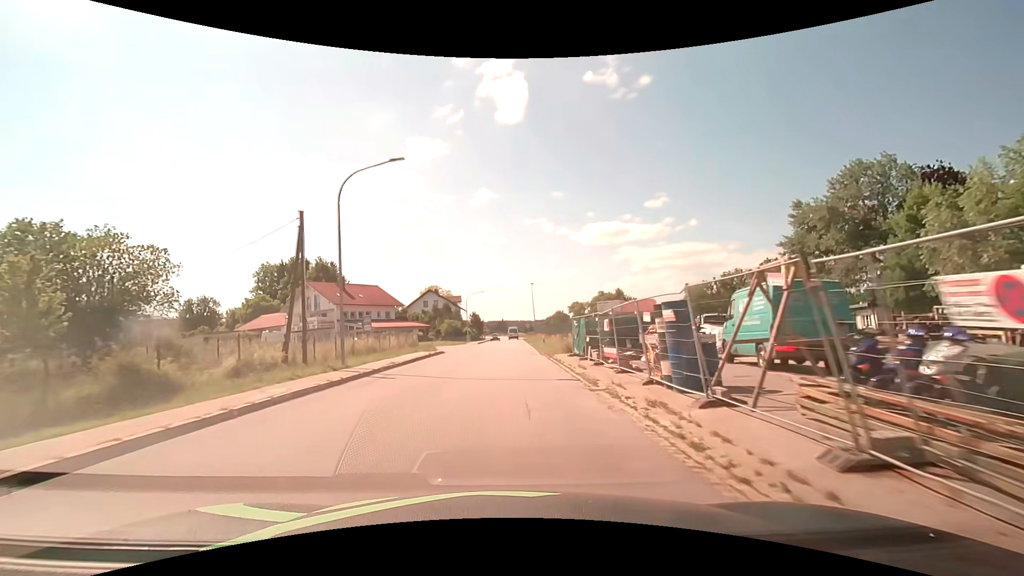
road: secondary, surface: asphalt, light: Day
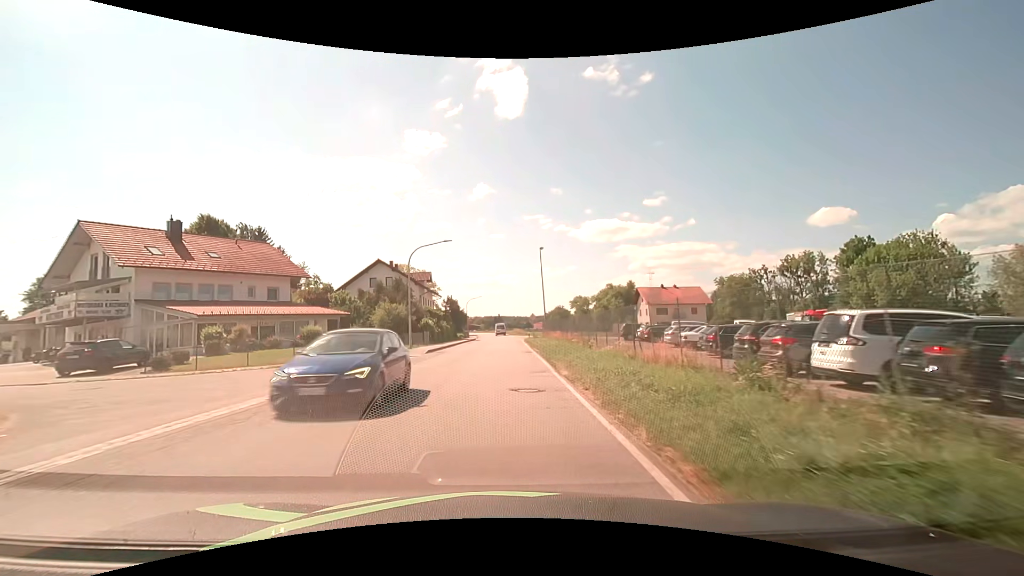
(+0.5, +38.0) m; 0°
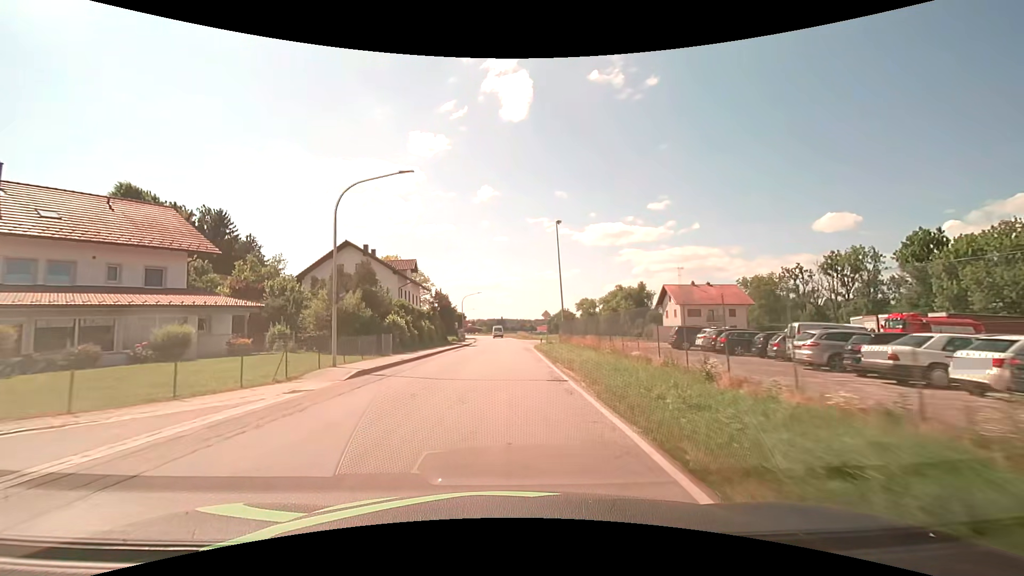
(0.0, +15.2) m; 0°
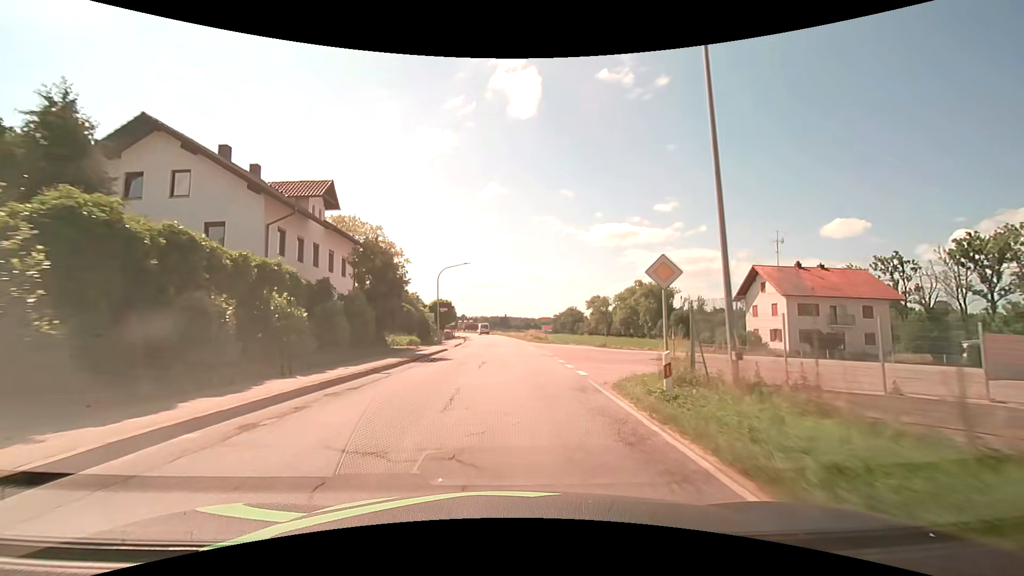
(-0.2, +30.4) m; -1°
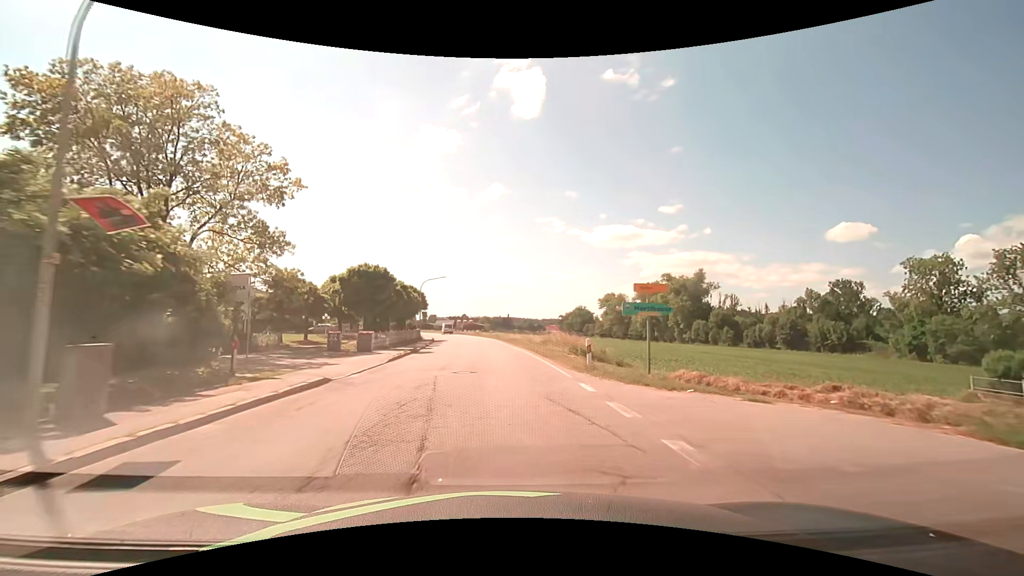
(+0.3, +38.0) m; 0°
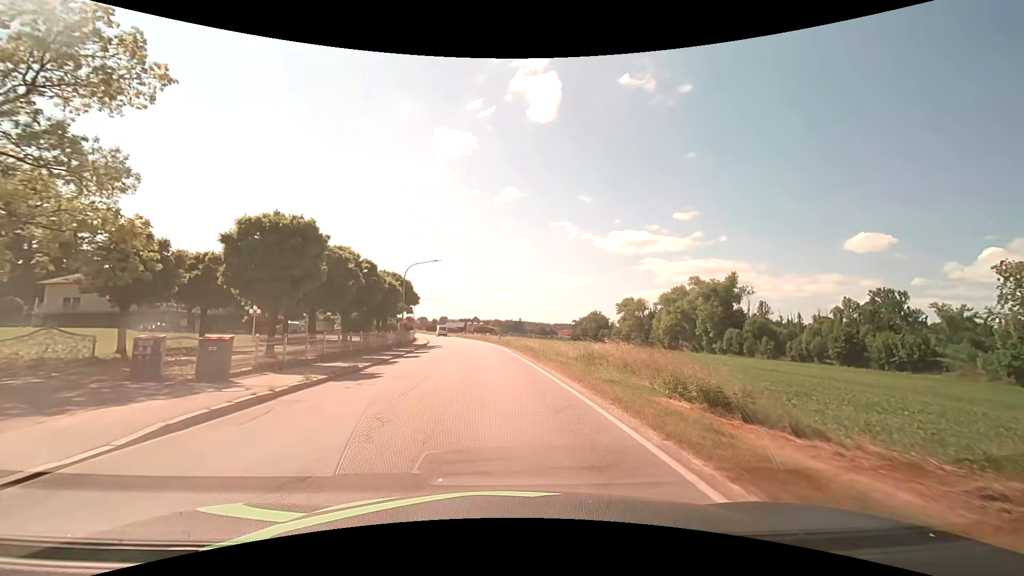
(-0.3, +15.2) m; -2°
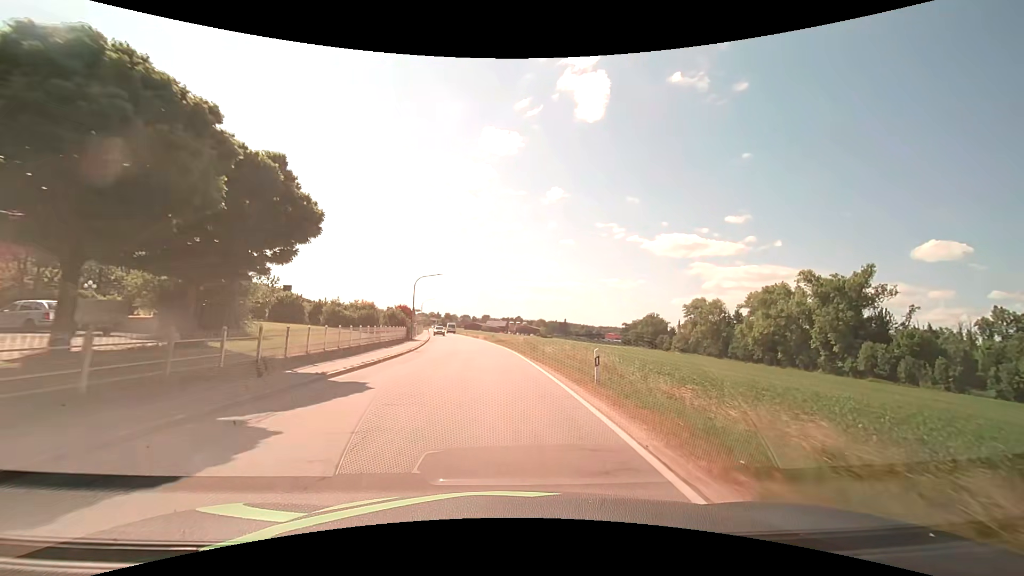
(-1.8, +37.9) m; -5°
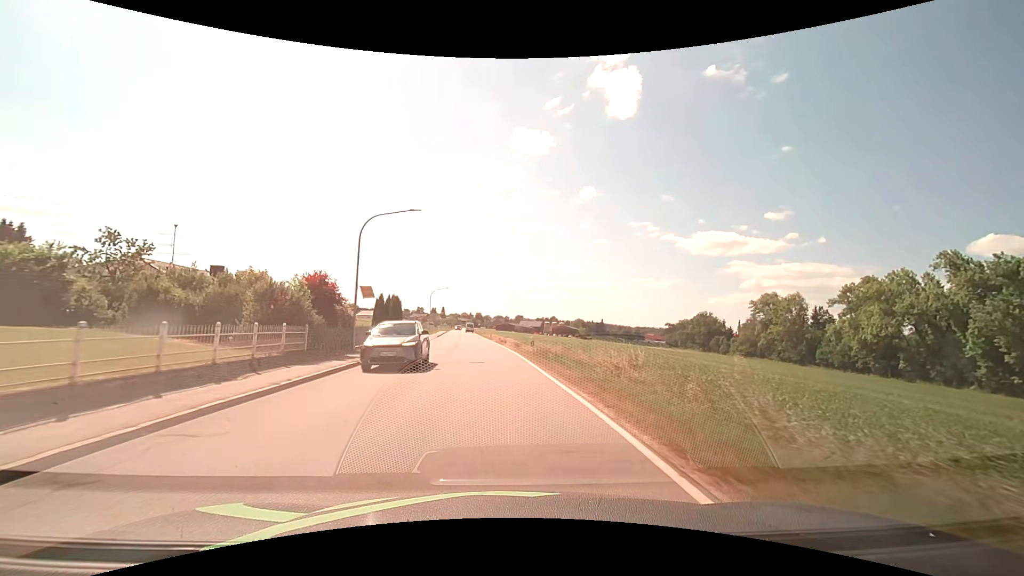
(-0.9, +30.5) m; -4°
(0, +10) (0, +20) (-1, +30) (-2, +40) (-2, +50) (-3, +60) (-4, +70) (-5, +80) (-6, +90) (-7, +100) m
